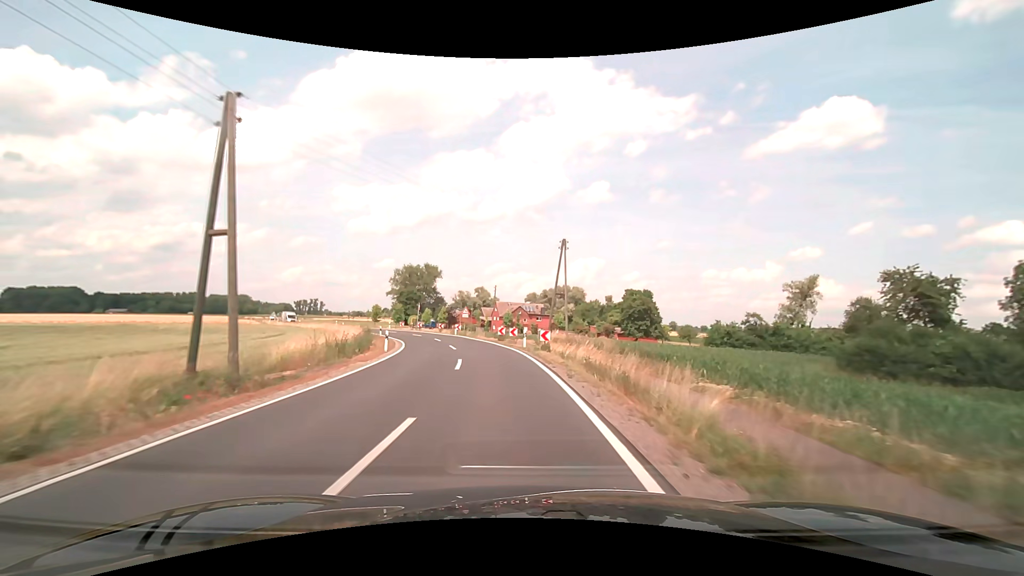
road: secondary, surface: asphalt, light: Day
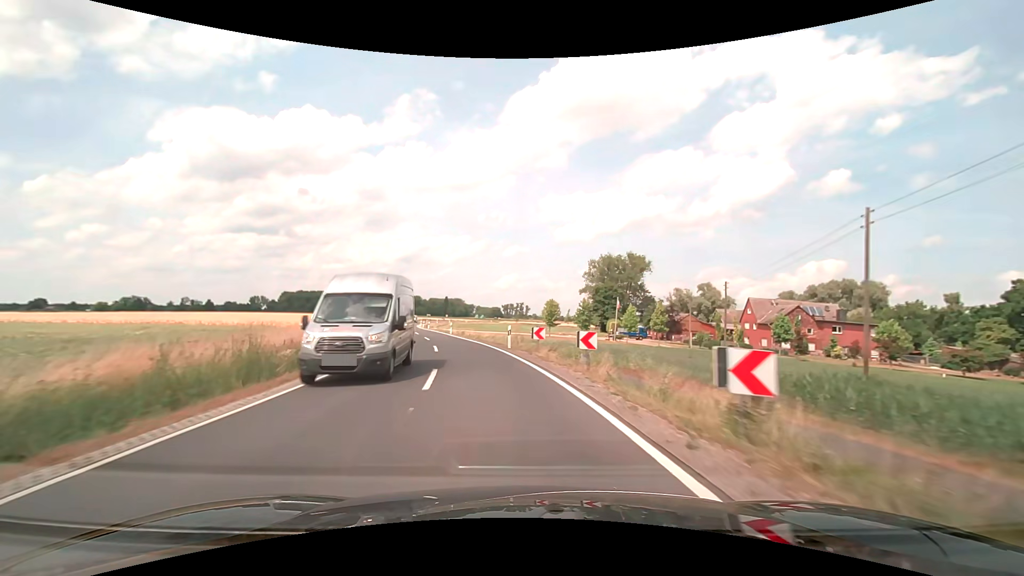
(-9.0, +52.4) m; -22°
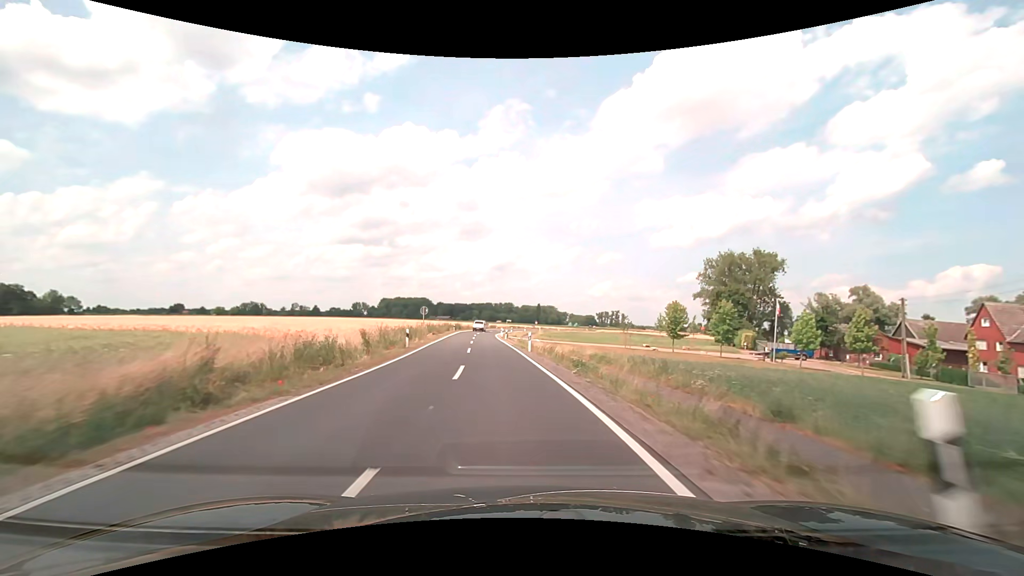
(-2.2, +21.2) m; -11°
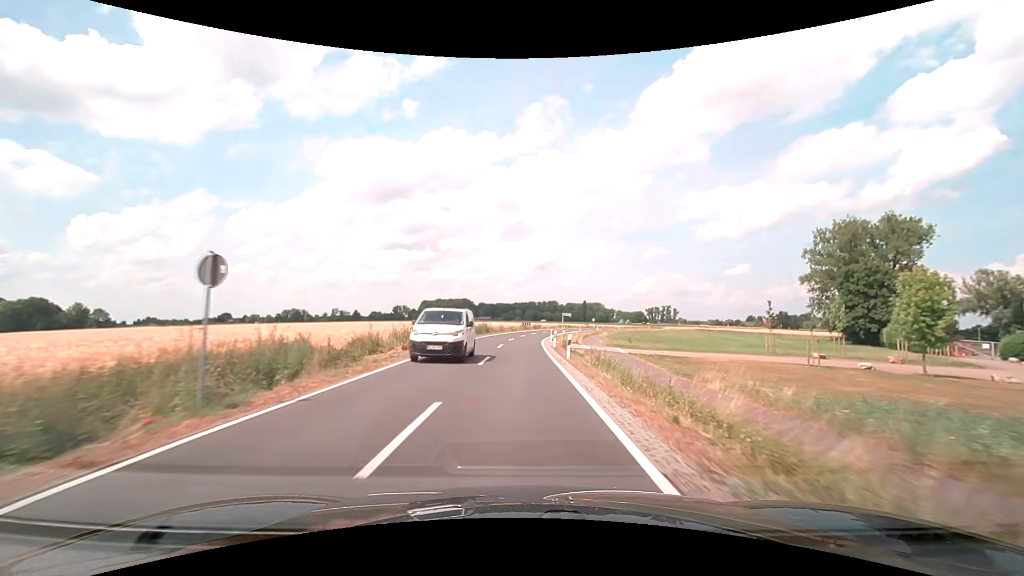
(-1.9, +32.1) m; -5°
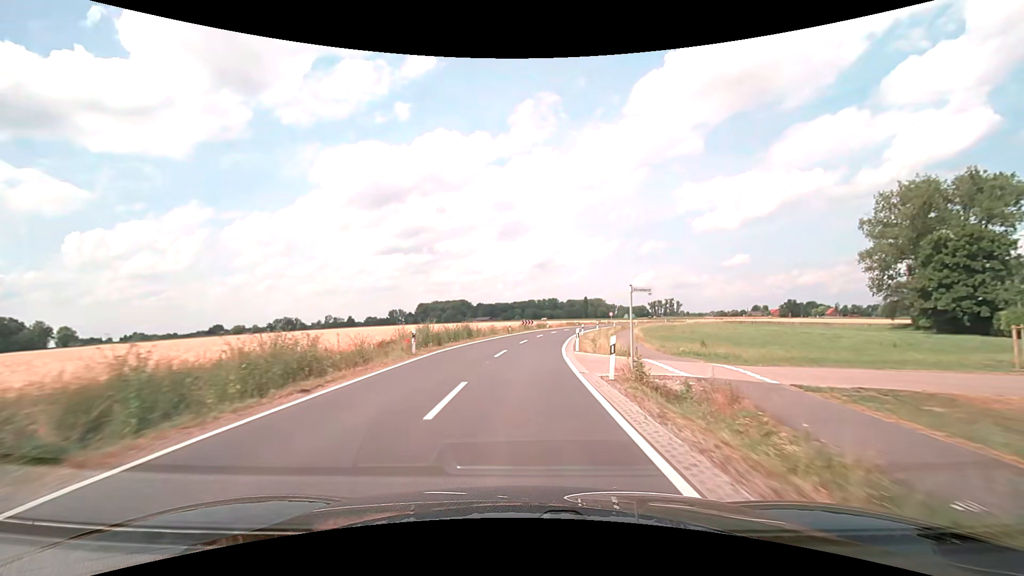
(-0.1, +21.5) m; 0°
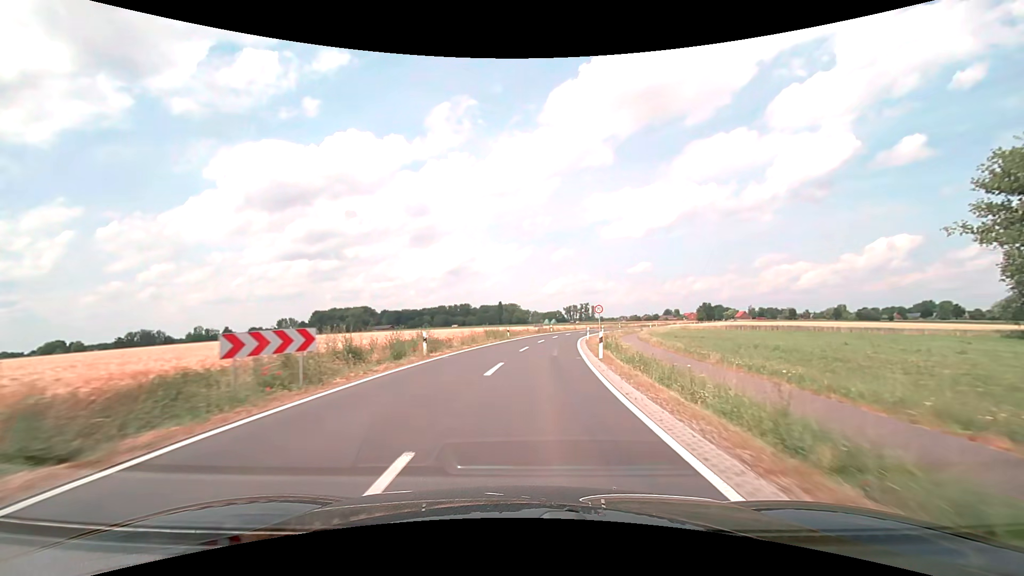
(+3.6, +53.6) m; +10°
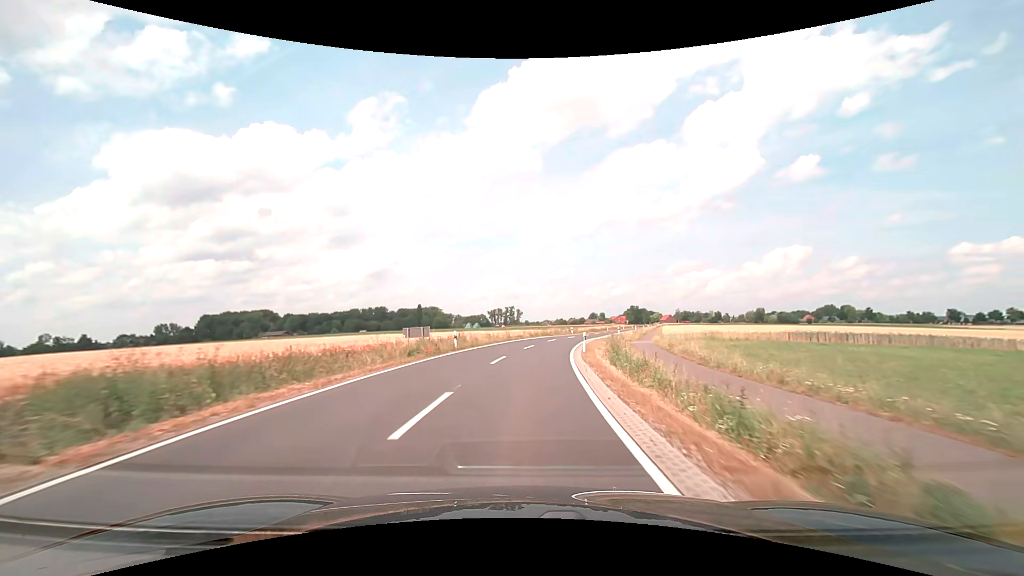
(+3.3, +42.8) m; +9°
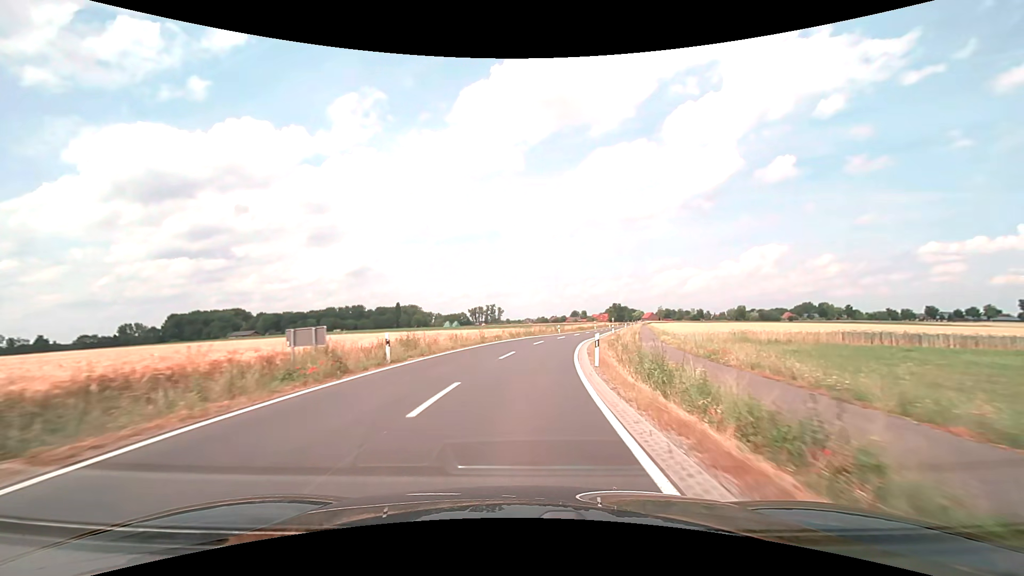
(+0.2, +10.8) m; +2°
(0, +10) (+1, +20) (+2, +30) (+3, +40) (+5, +50) (+7, +59) (+10, +69) (+12, +79) (+14, +89) (+17, +98) m
